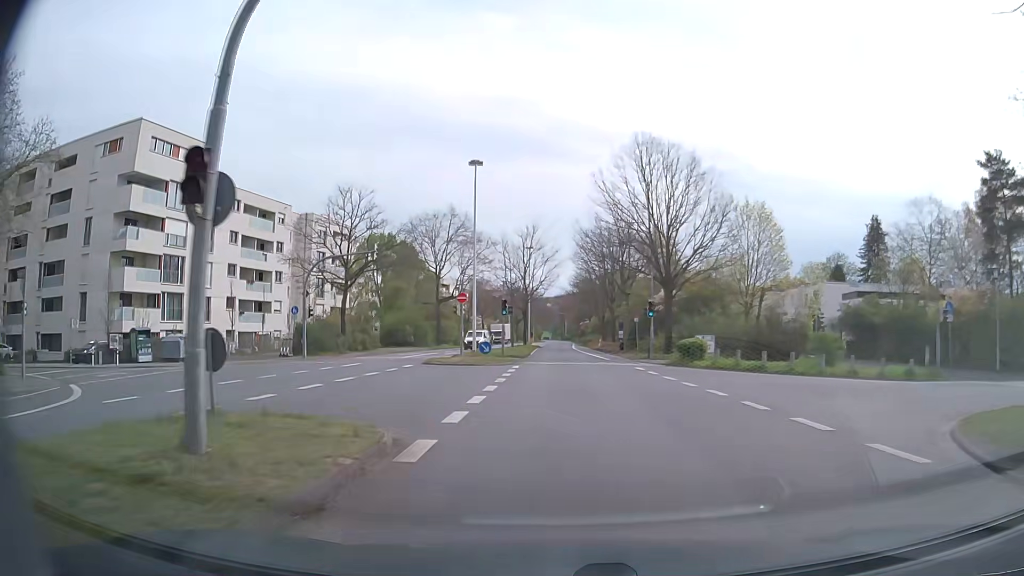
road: secondary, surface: asphalt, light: Day
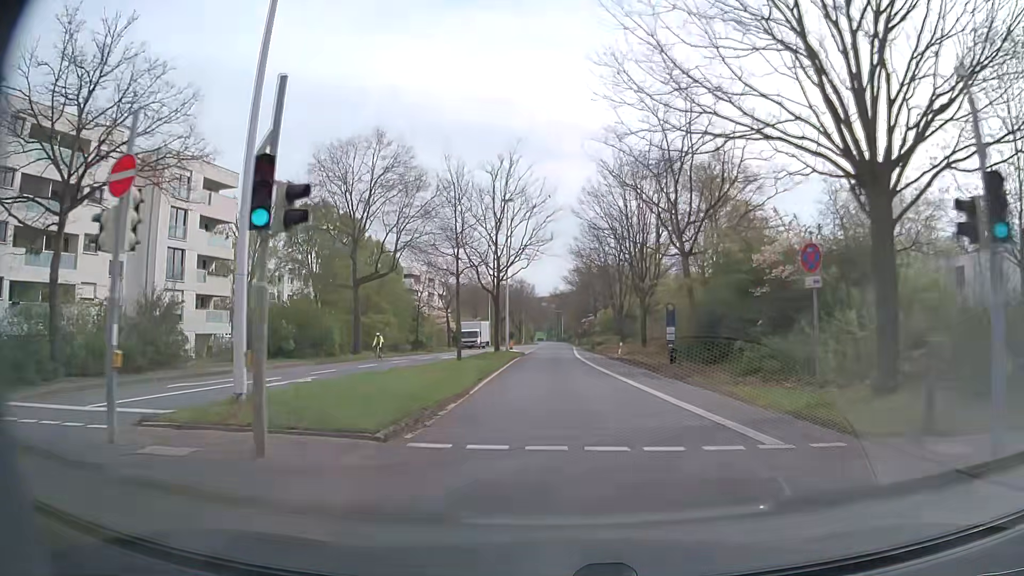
(+0.2, +30.7) m; 0°
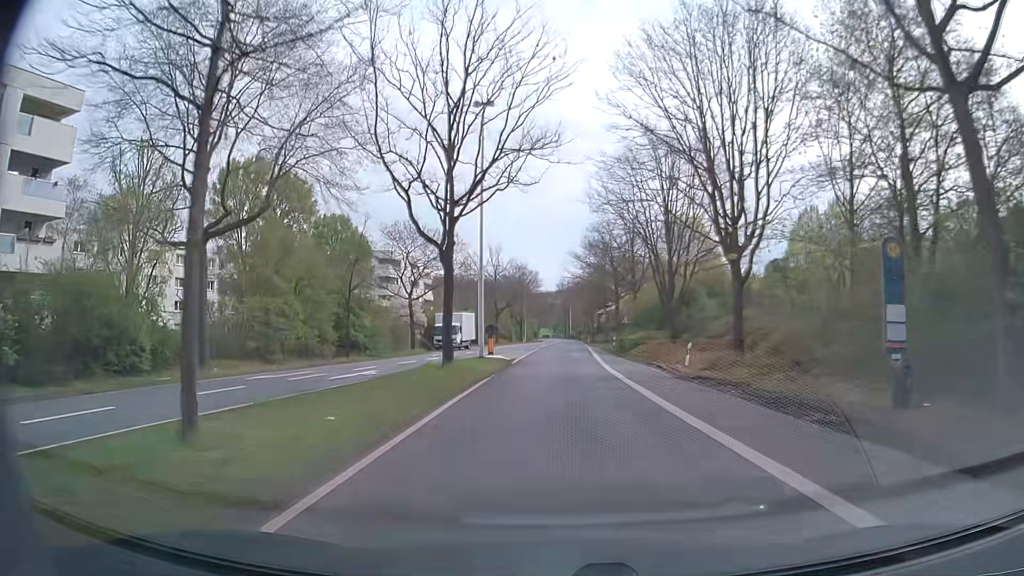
(-0.1, +23.0) m; 0°
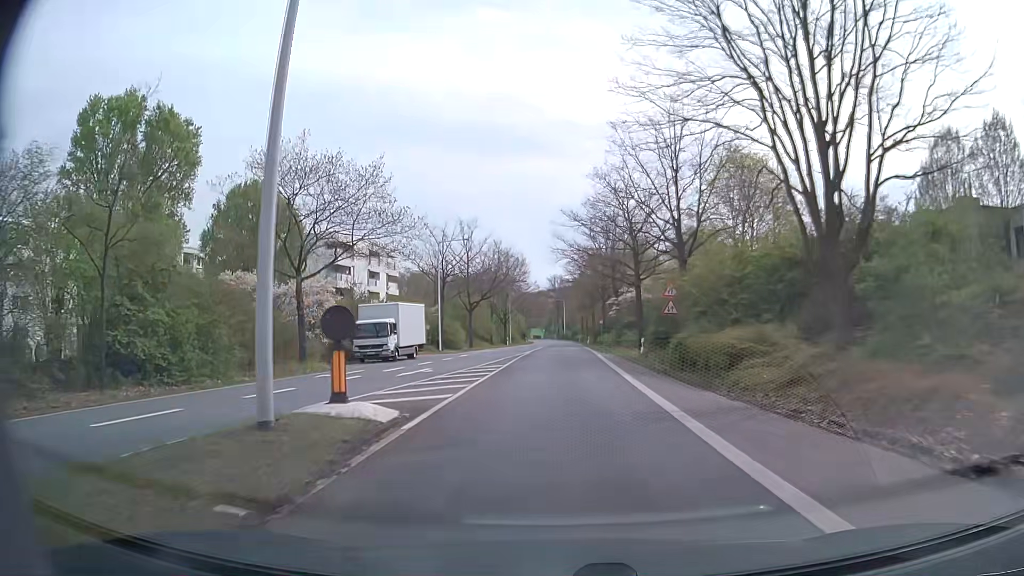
(0.0, +23.0) m; 0°
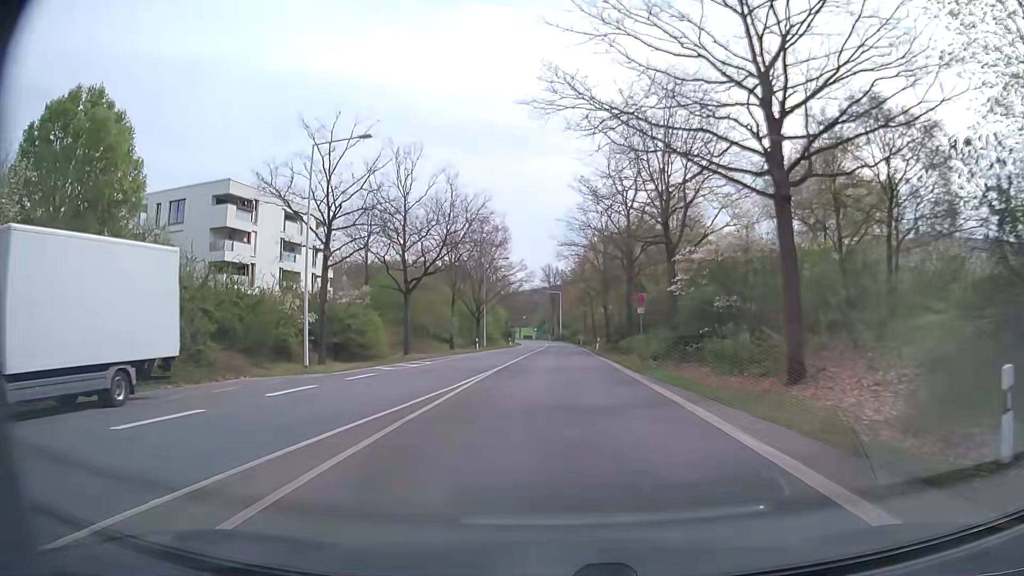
(+0.3, +30.6) m; +1°
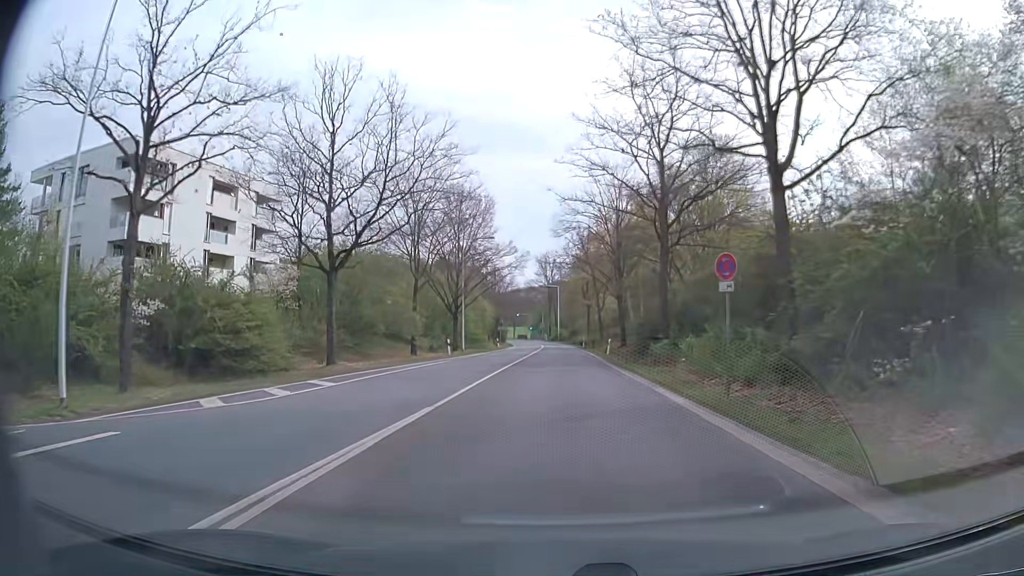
(0.0, +15.3) m; 0°
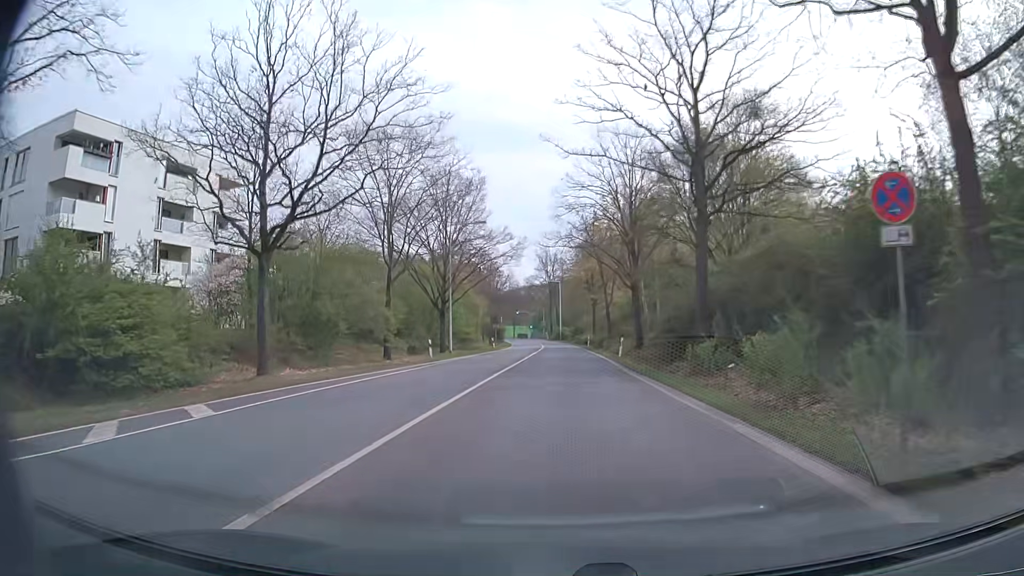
(0.0, +7.6) m; +1°
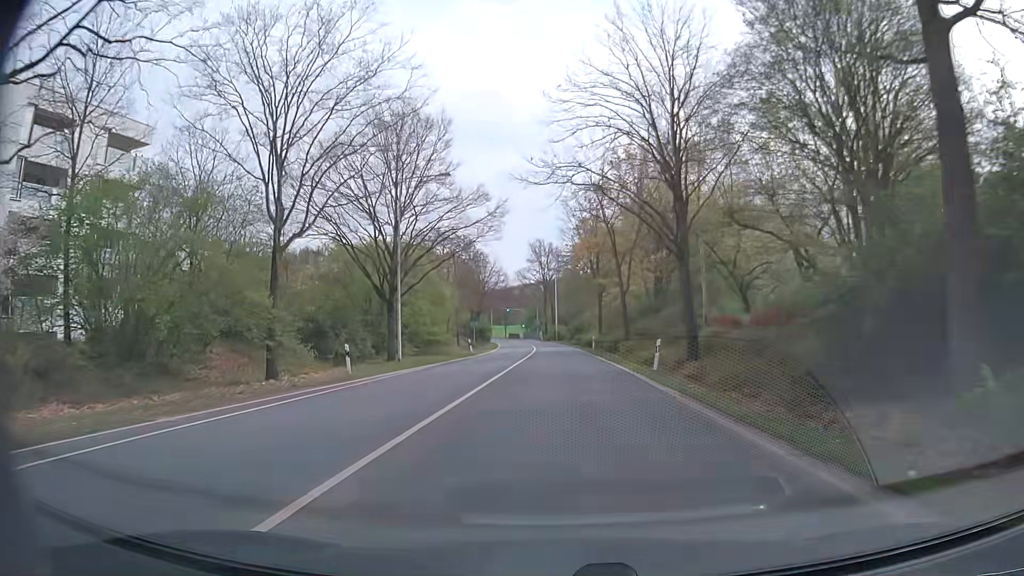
(-0.1, +15.3) m; 0°
(0, +10) (0, +20) (0, +30) (0, +40) (0, +50) (-1, +60) (-1, +70) (-2, +80) (-3, +90) (-4, +100) m
